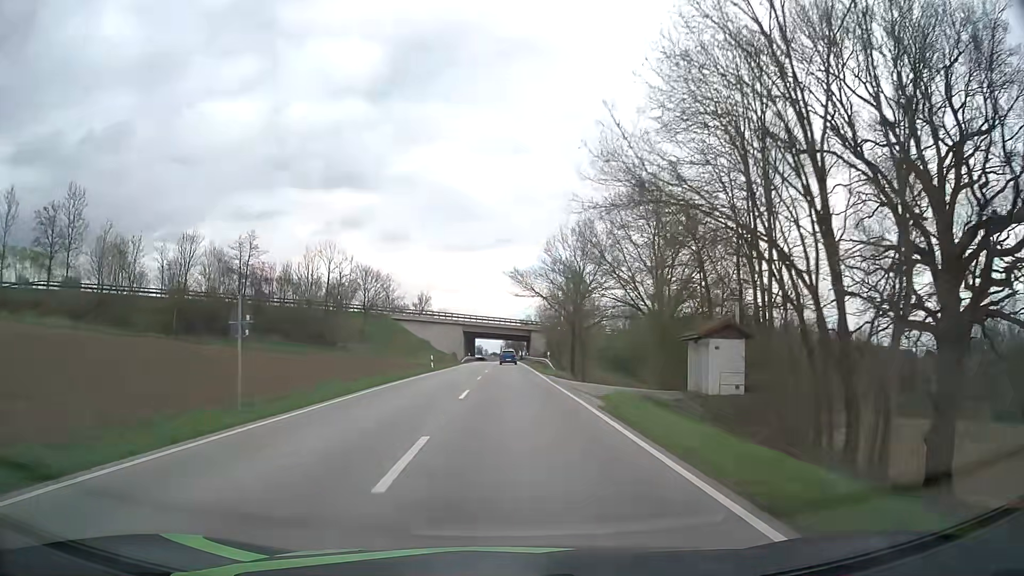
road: secondary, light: Day
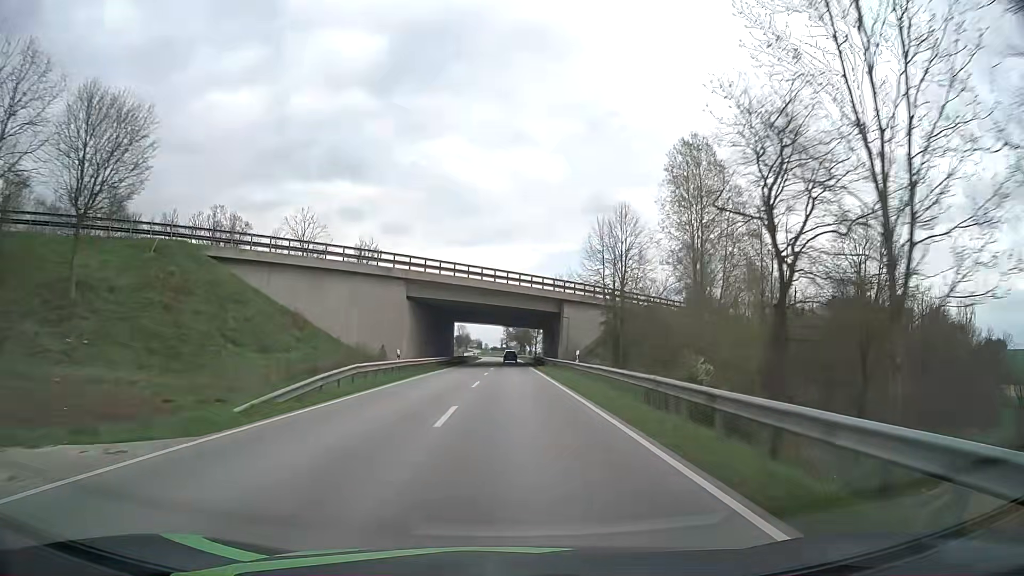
(-0.2, +67.3) m; 0°
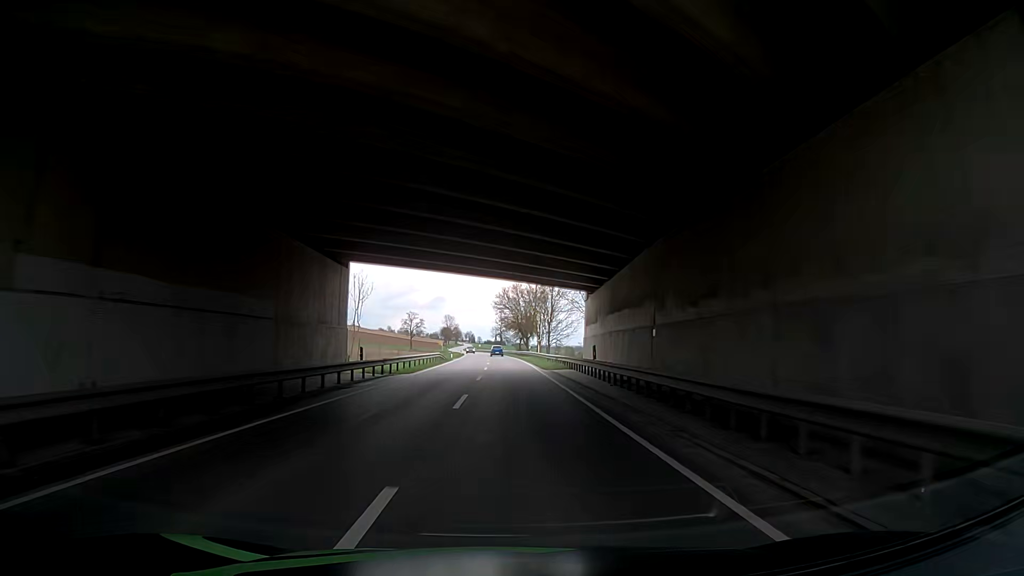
(+0.1, +57.7) m; +1°
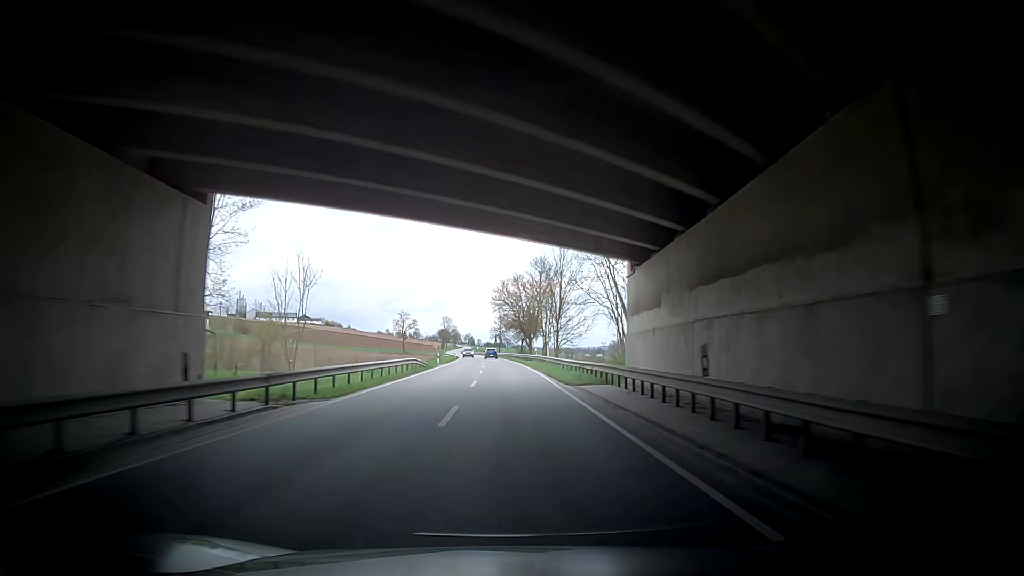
(-0.2, +14.8) m; 0°
(0, +10) (0, +20) (+1, +30) (+1, +40) (+1, +50) (0, +60) (0, +70) (-1, +80) (-1, +90) (-2, +100) m
